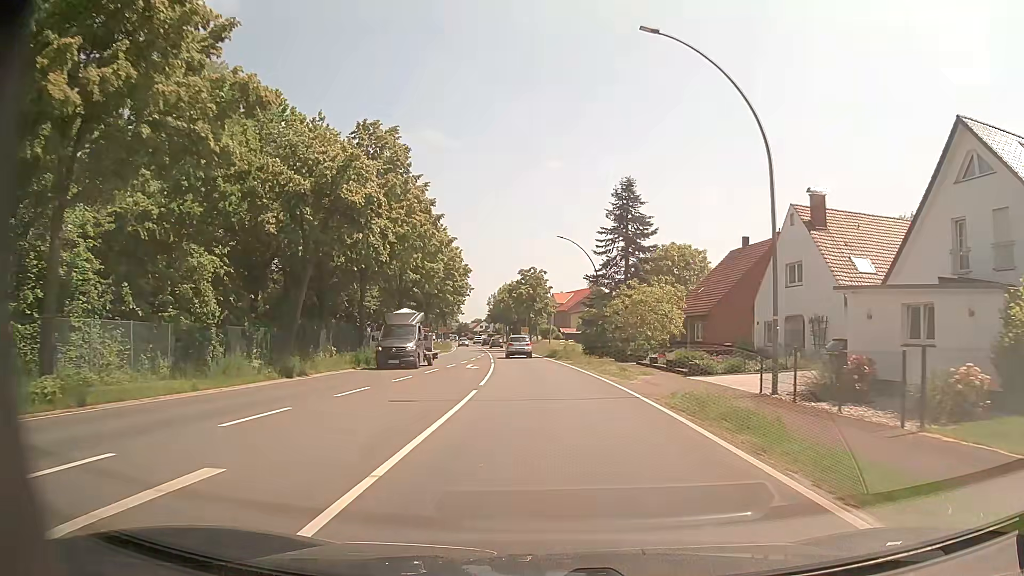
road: primary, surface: asphalt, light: Day
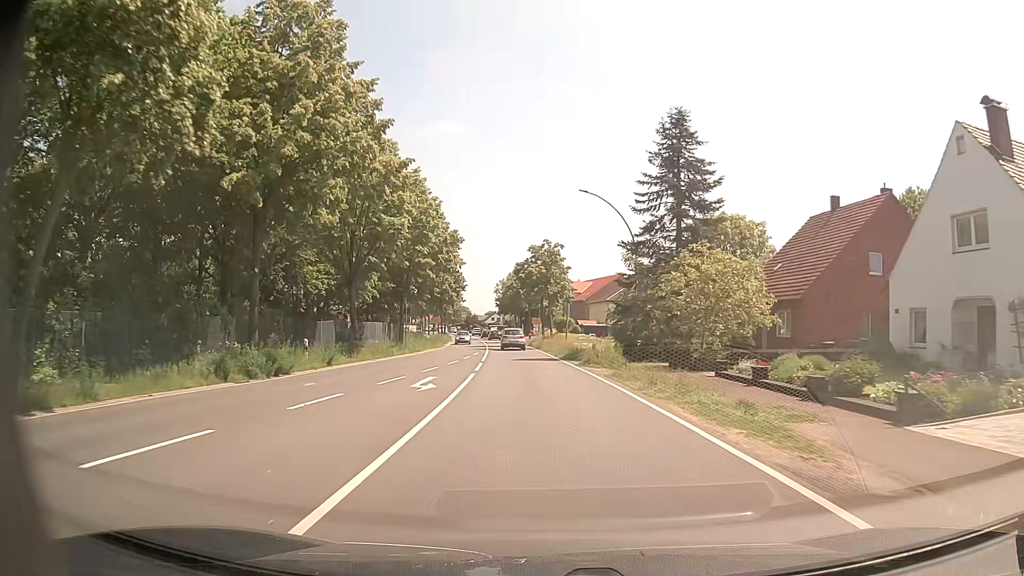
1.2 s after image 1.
(-0.1, +16.3) m; -1°
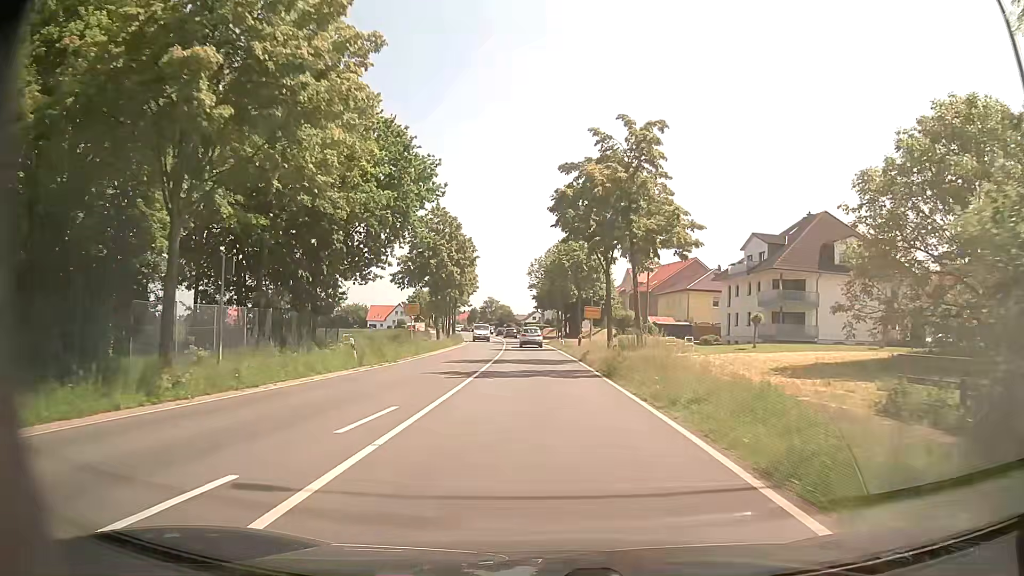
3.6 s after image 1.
(-1.0, +33.1) m; -4°
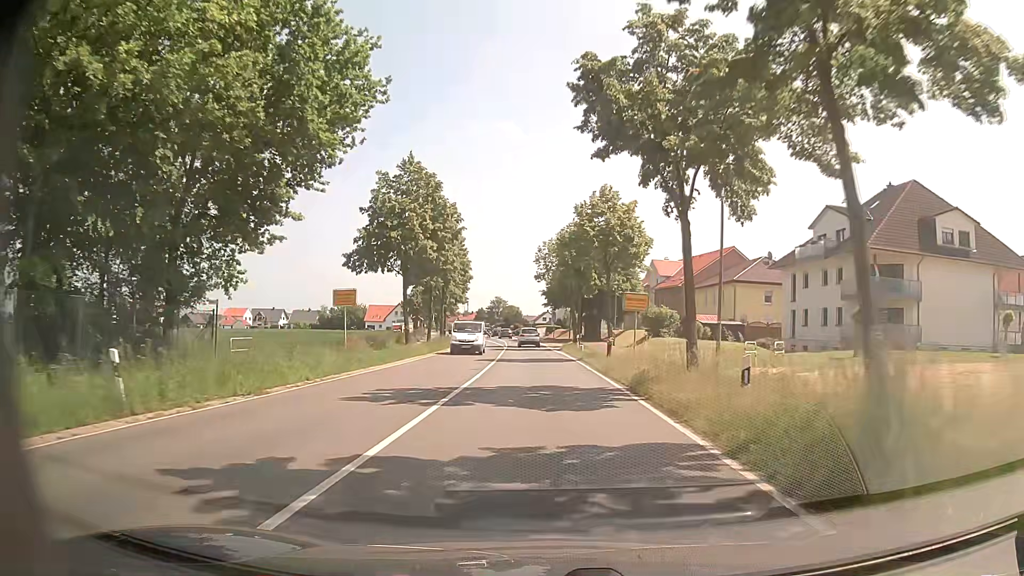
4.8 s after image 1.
(-0.3, +15.8) m; -1°
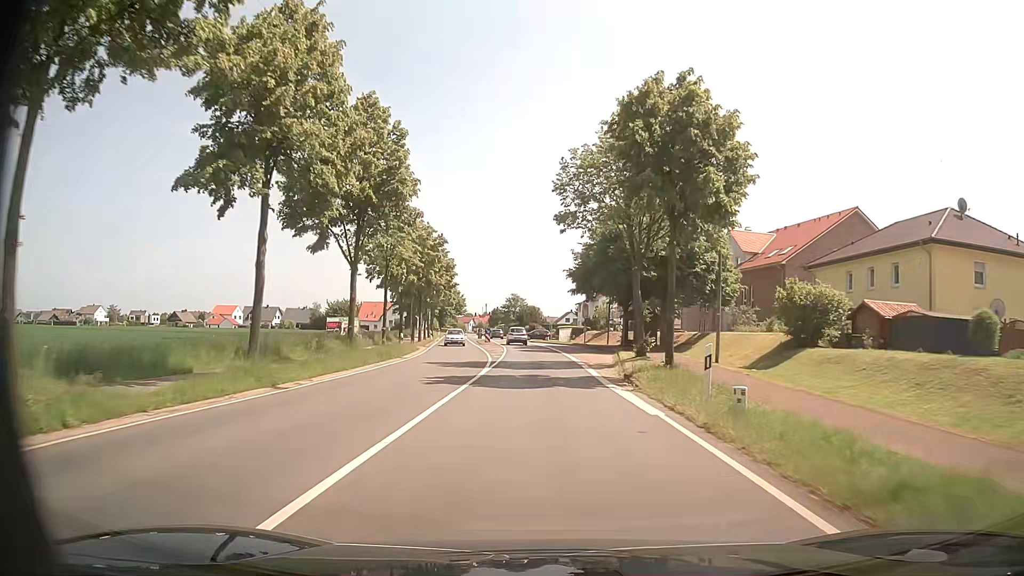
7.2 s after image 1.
(-0.4, +31.8) m; -2°
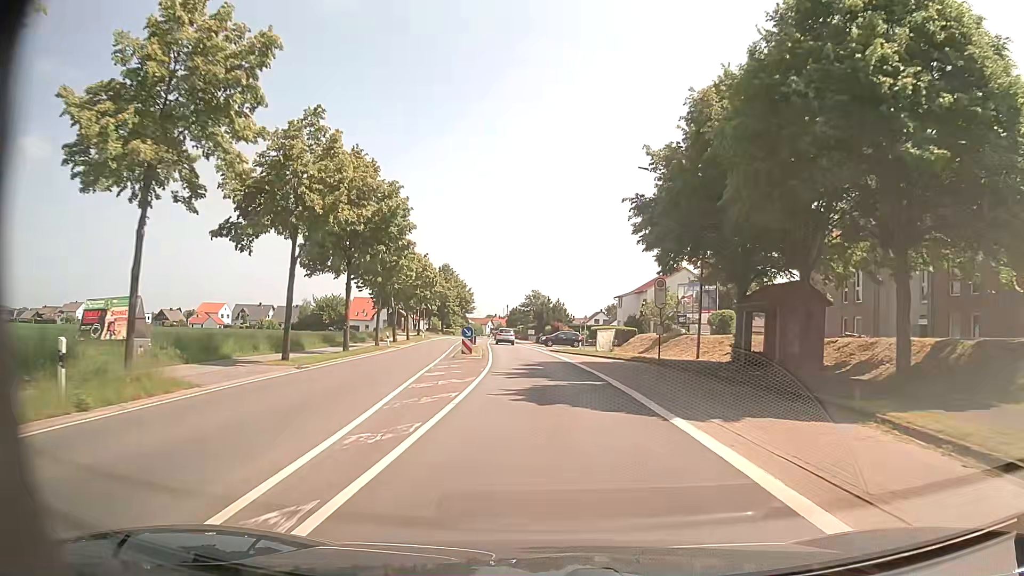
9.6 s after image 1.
(-0.5, +31.4) m; -2°
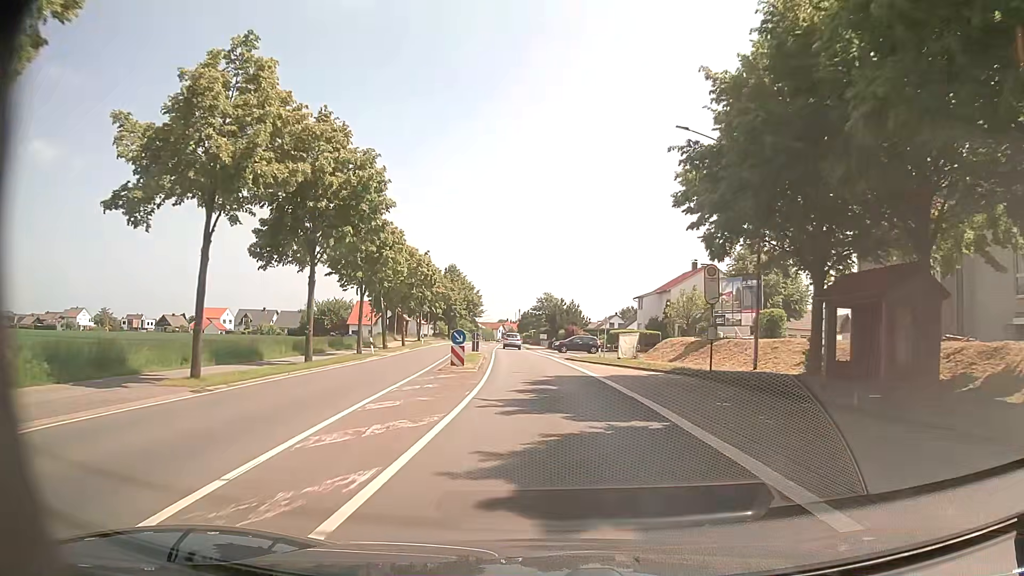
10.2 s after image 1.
(-0.1, +7.8) m; -1°
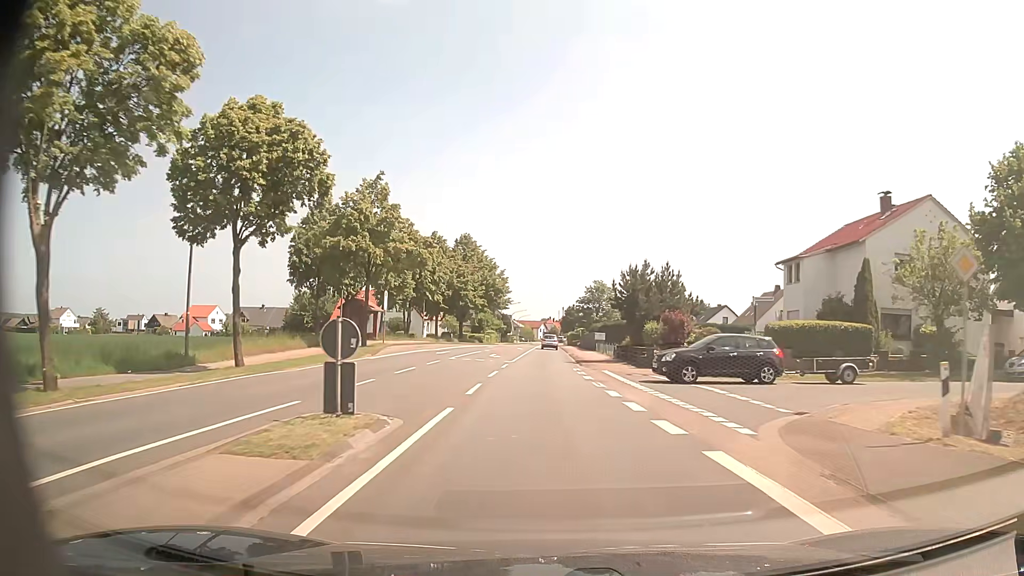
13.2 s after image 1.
(-1.4, +38.9) m; -4°
(0, +10) (0, +20) (0, +30) (0, +40) (0, +50) (0, +60) (0, +70) (0, +80) (0, +90) (0, +100) m
